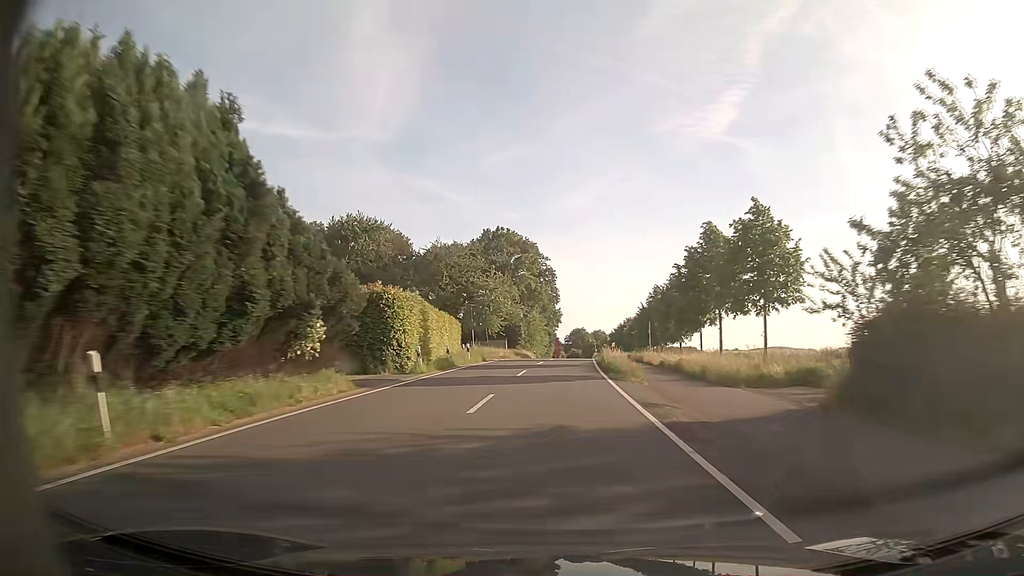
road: tertiary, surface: asphalt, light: Day
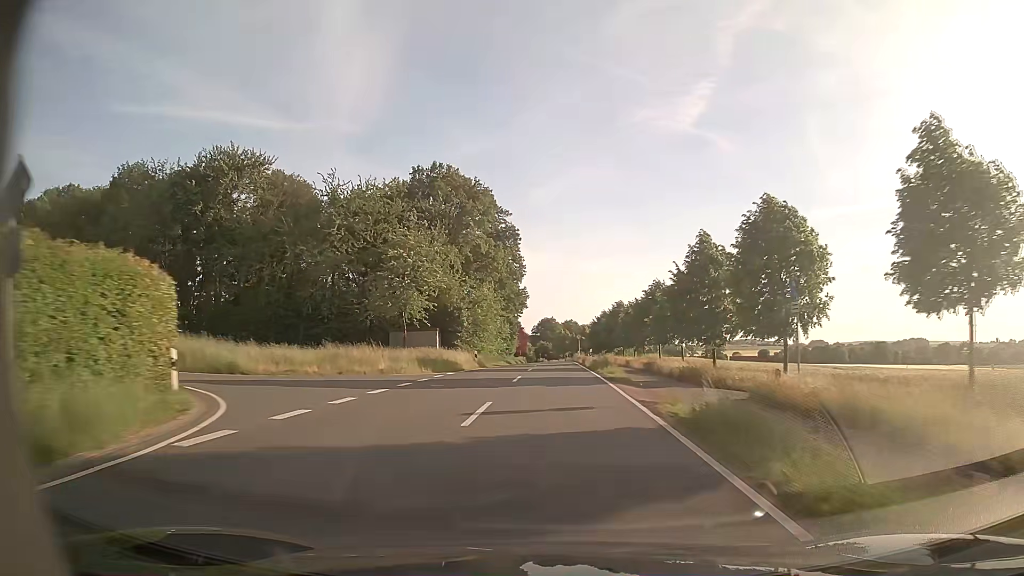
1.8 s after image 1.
(+0.8, +37.9) m; +3°
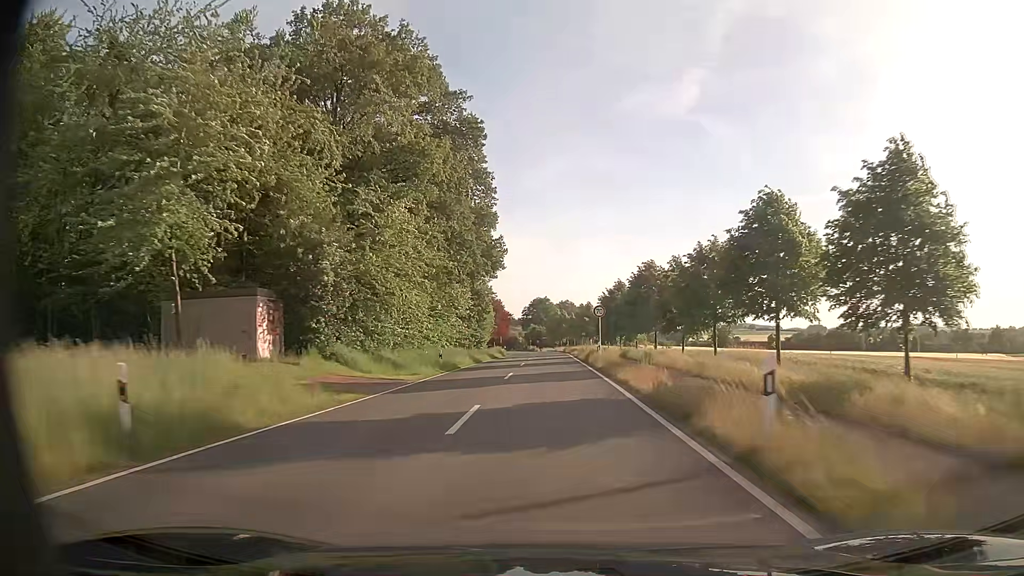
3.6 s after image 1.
(+0.4, +37.0) m; 0°
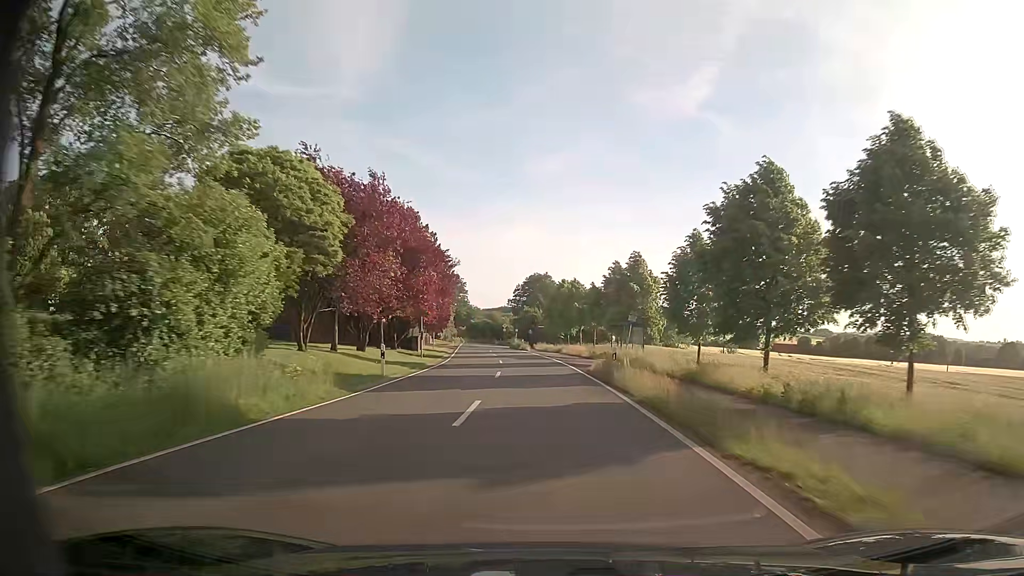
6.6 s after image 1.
(+0.3, +60.4) m; 0°
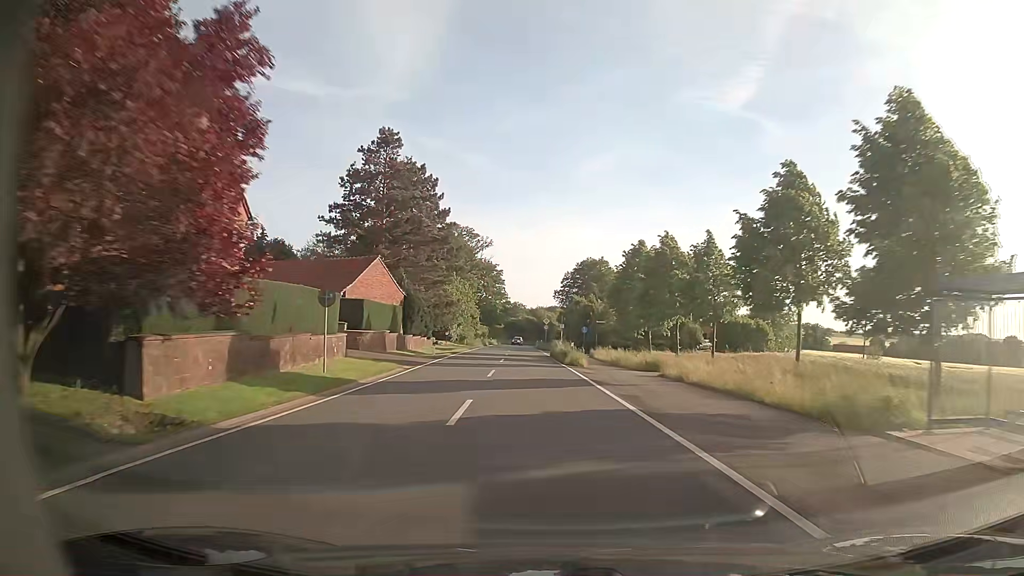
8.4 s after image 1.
(-1.3, +36.1) m; -4°
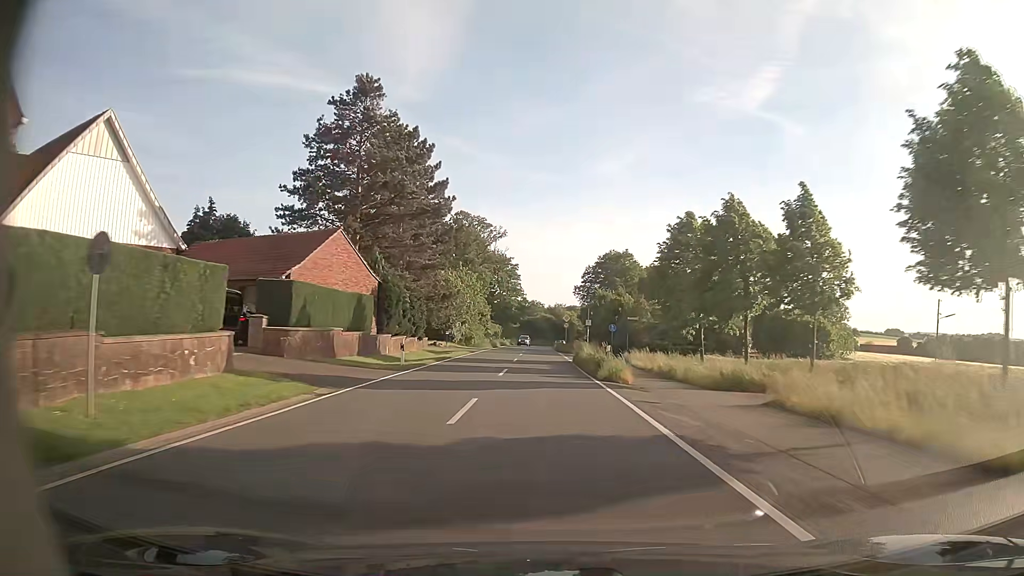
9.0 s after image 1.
(-0.2, +12.1) m; -2°
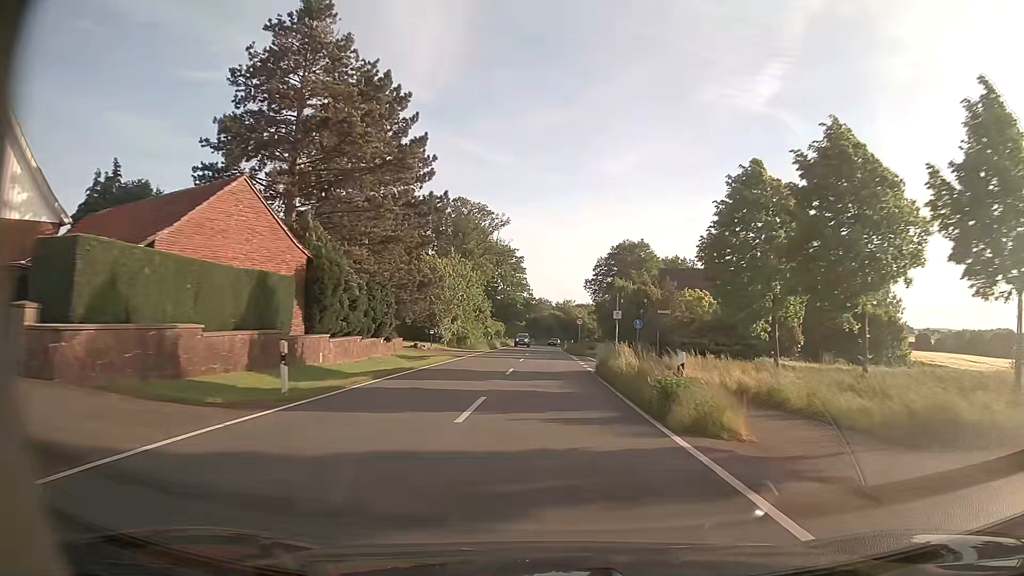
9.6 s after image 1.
(-0.1, +12.1) m; 0°
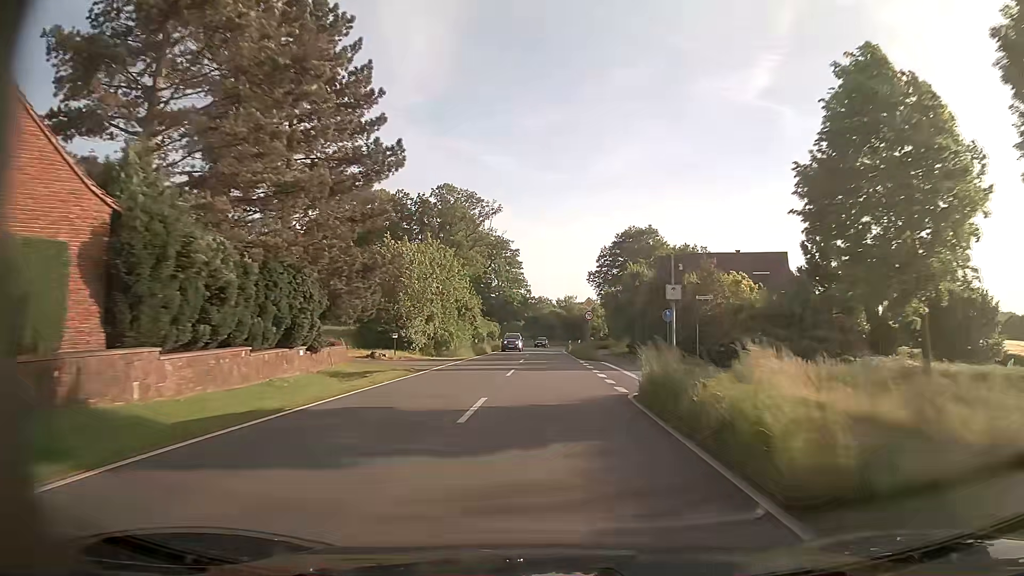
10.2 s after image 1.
(0.0, +12.1) m; 0°
(0, +10) (0, +20) (0, +30) (0, +40) (0, +50) (0, +60) (0, +70) (0, +80) (+1, +90) (+3, +100) m
